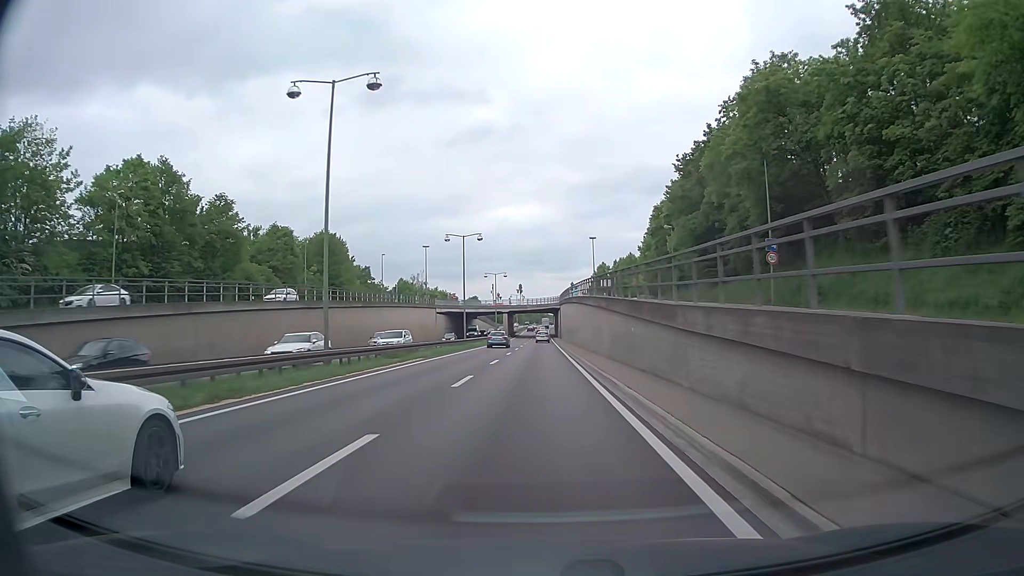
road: trunk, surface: asphalt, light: Day
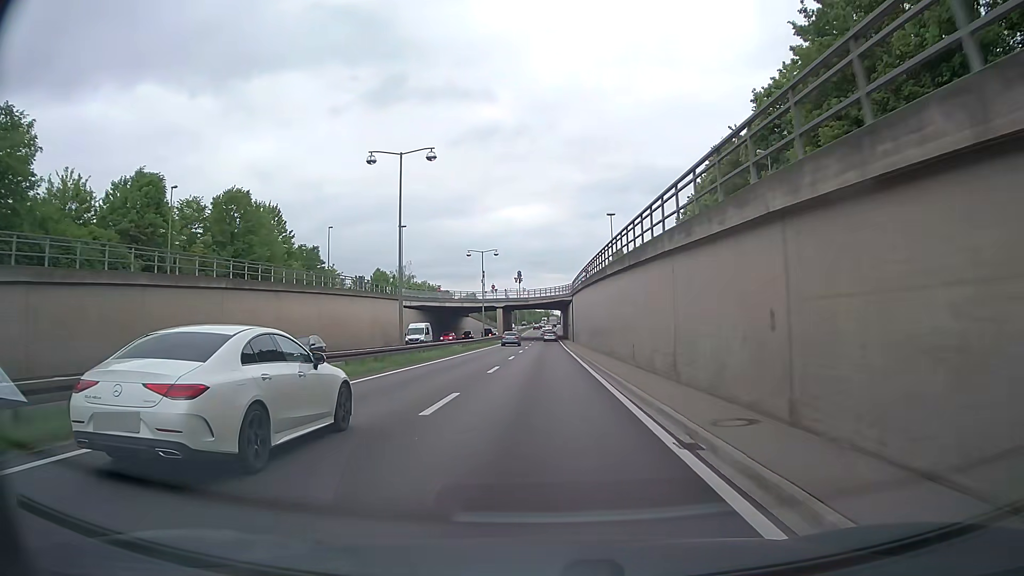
(-0.3, +29.7) m; -1°
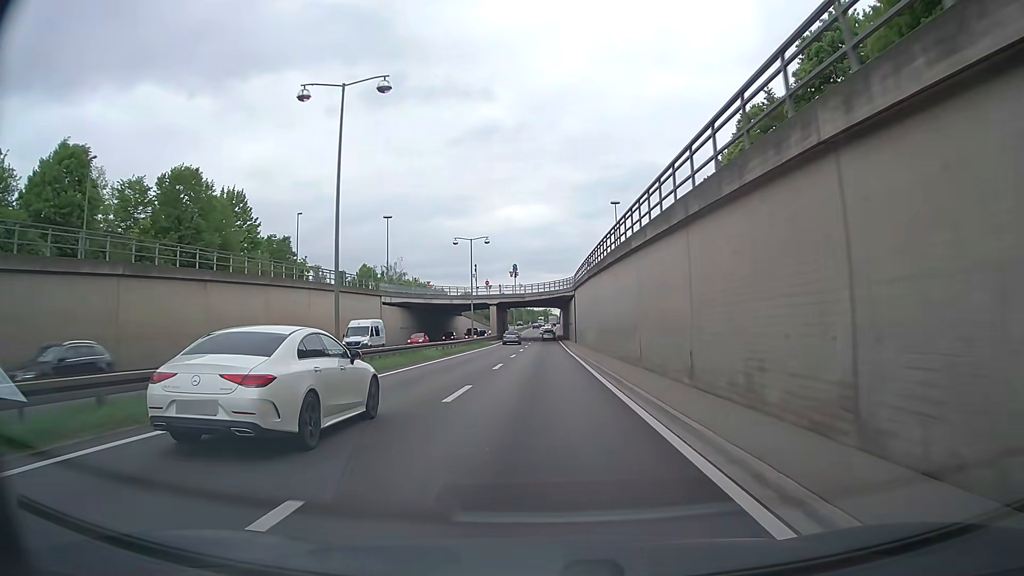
(0.0, +9.9) m; 0°
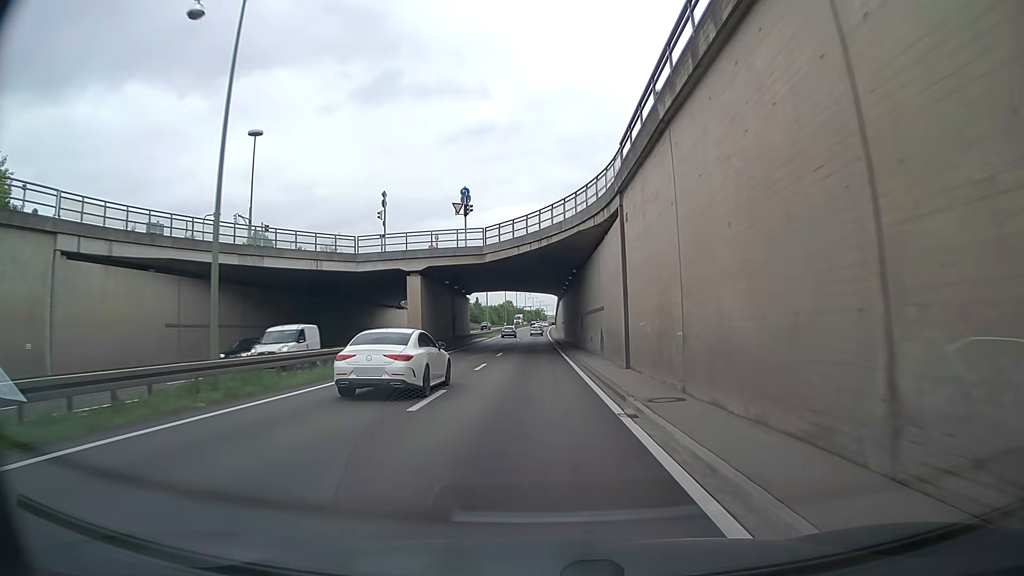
(+0.5, +49.7) m; +1°
(0, +10) (0, +20) (0, +30) (0, +40) (0, +50) (0, +60) (0, +70) (0, +80) (0, +90) (0, +100) m
